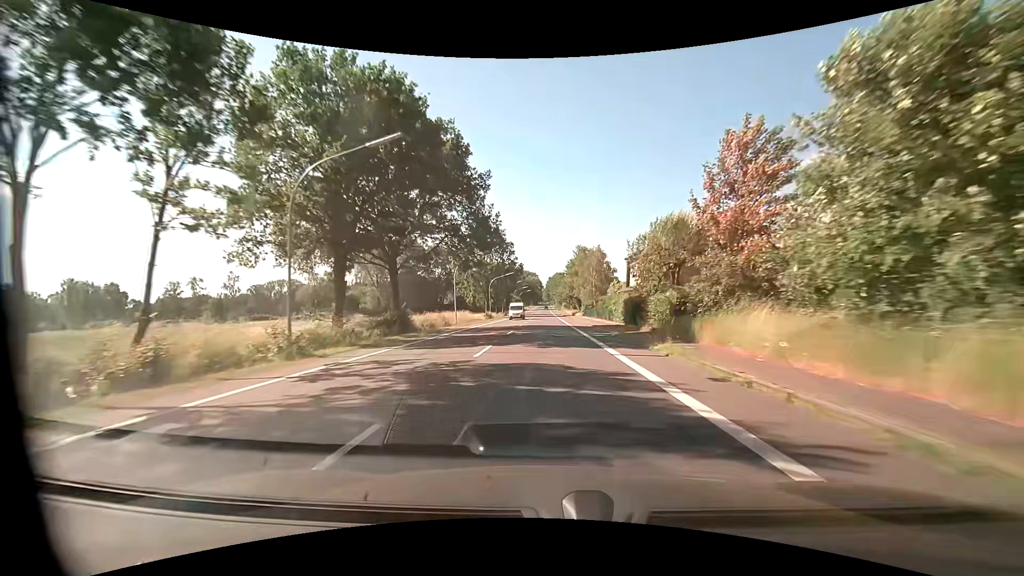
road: primary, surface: asphalt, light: Day
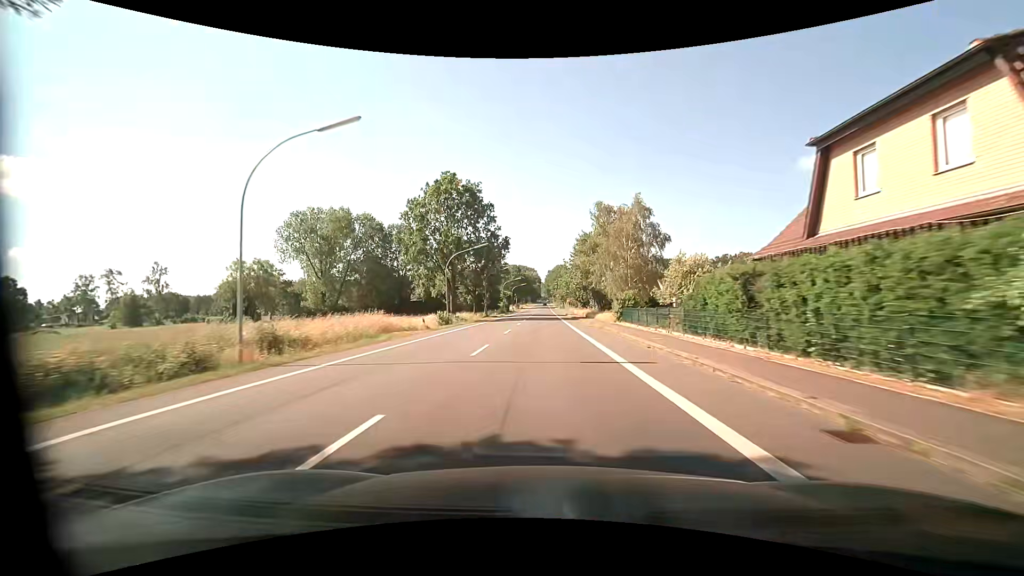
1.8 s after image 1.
(0.0, +35.6) m; 0°
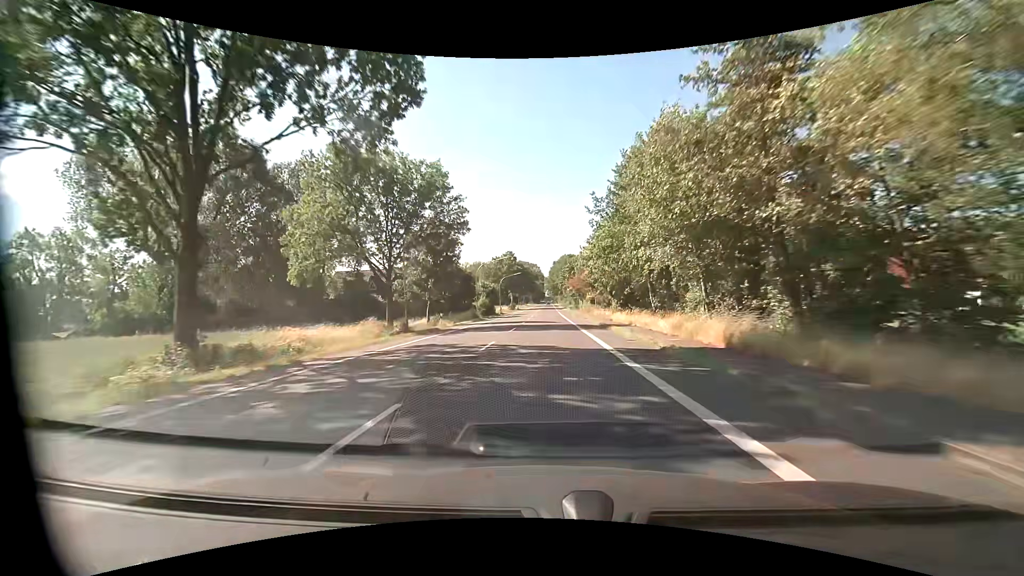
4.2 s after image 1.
(-0.2, +47.4) m; 0°
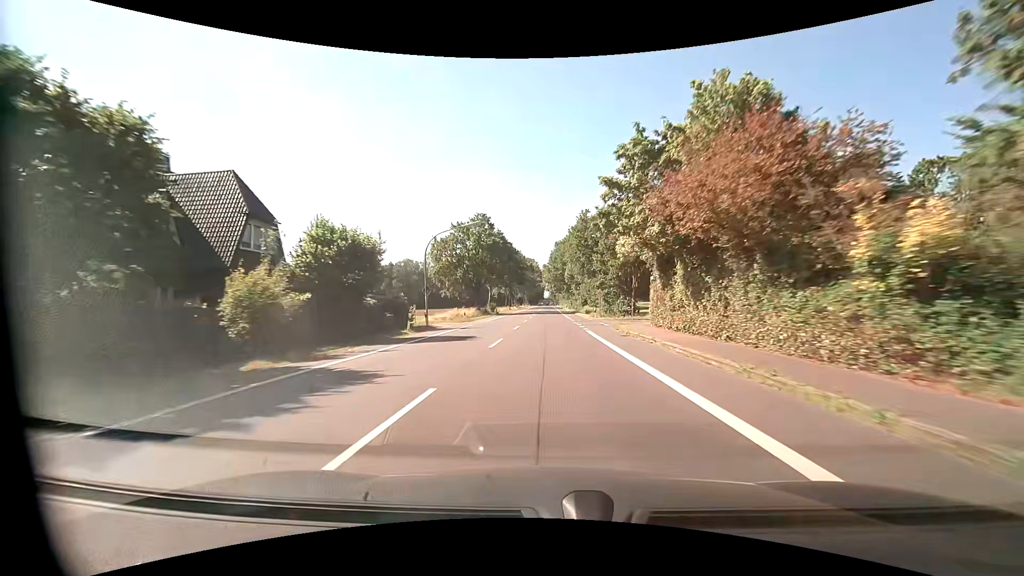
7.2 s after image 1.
(-0.1, +59.0) m; 0°
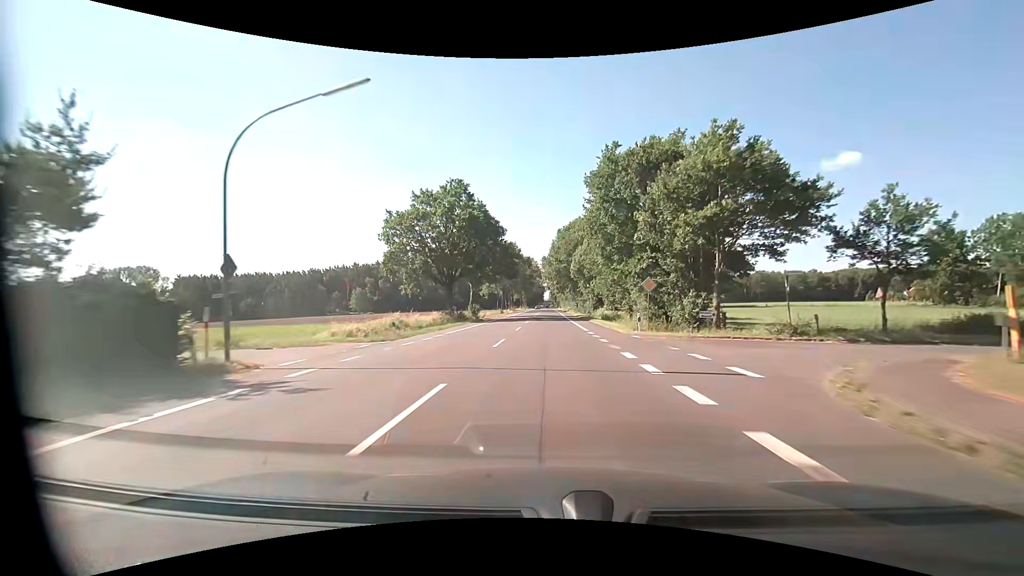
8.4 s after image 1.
(-0.1, +23.5) m; 0°
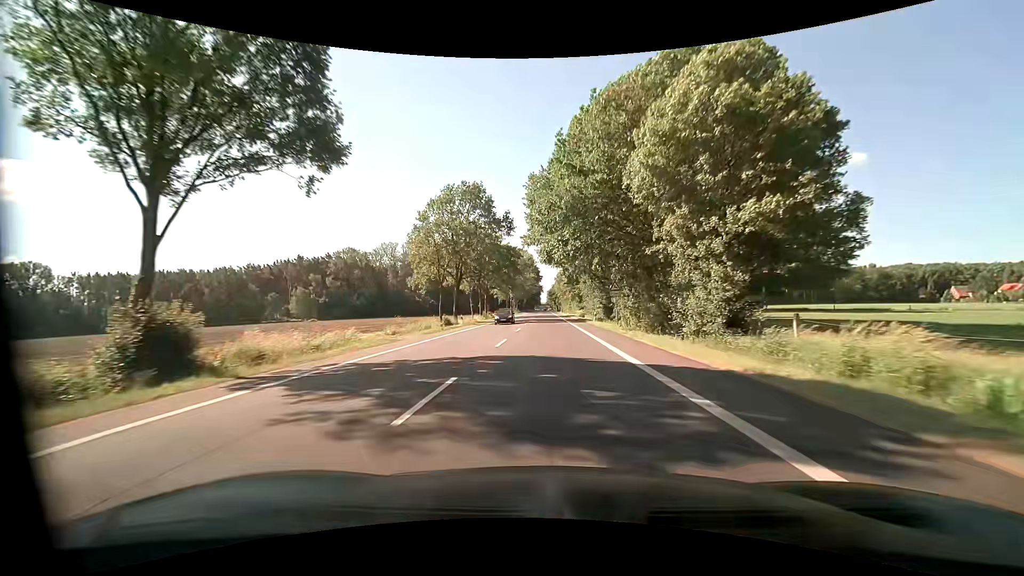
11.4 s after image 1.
(+0.1, +59.0) m; 0°
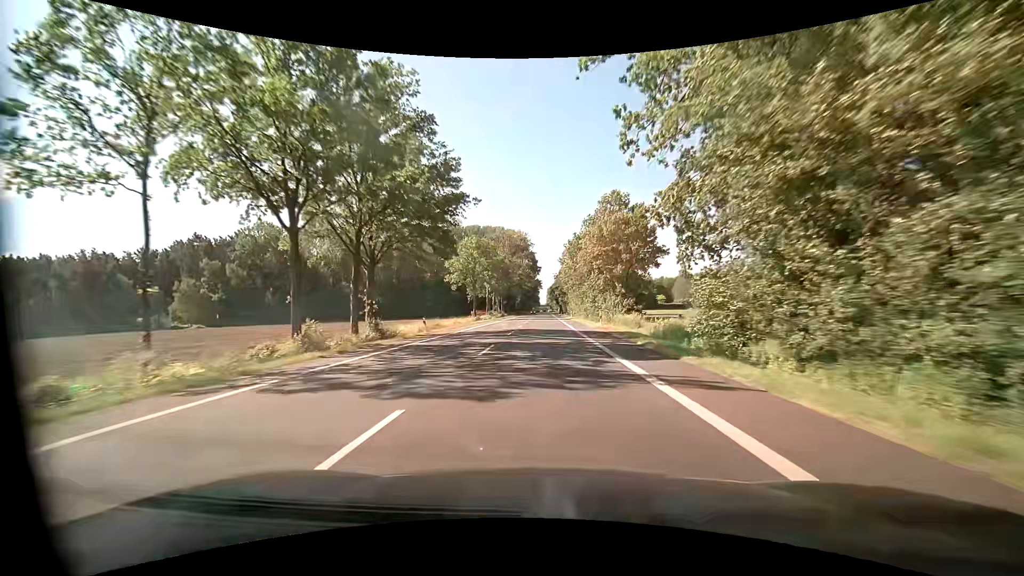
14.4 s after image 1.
(+0.1, +63.7) m; 0°
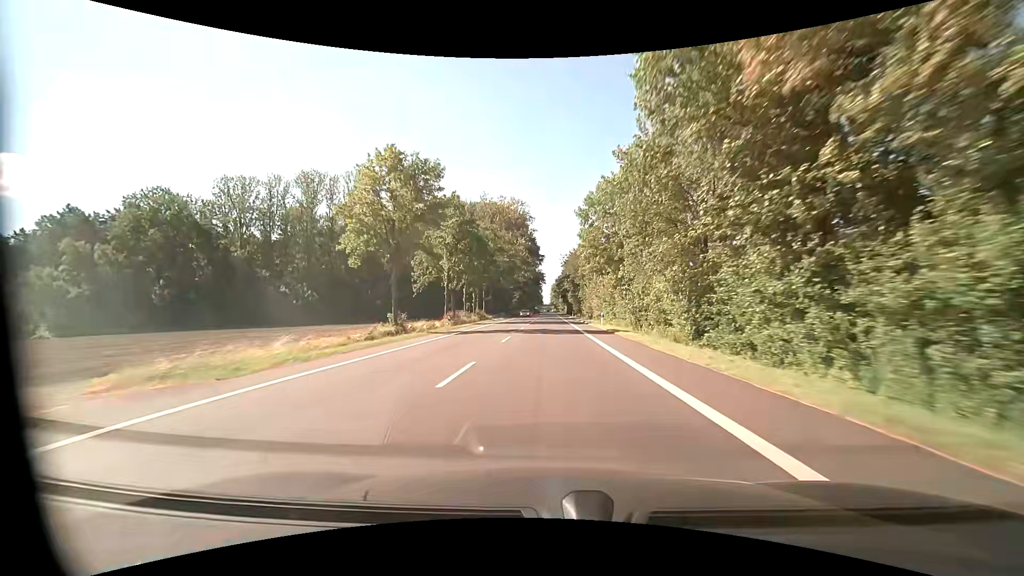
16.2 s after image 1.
(-0.1, +42.6) m; 0°
(0, +10) (0, +20) (0, +30) (0, +40) (0, +50) (0, +60) (0, +70) (0, +80) (0, +90) (0, +100) m
